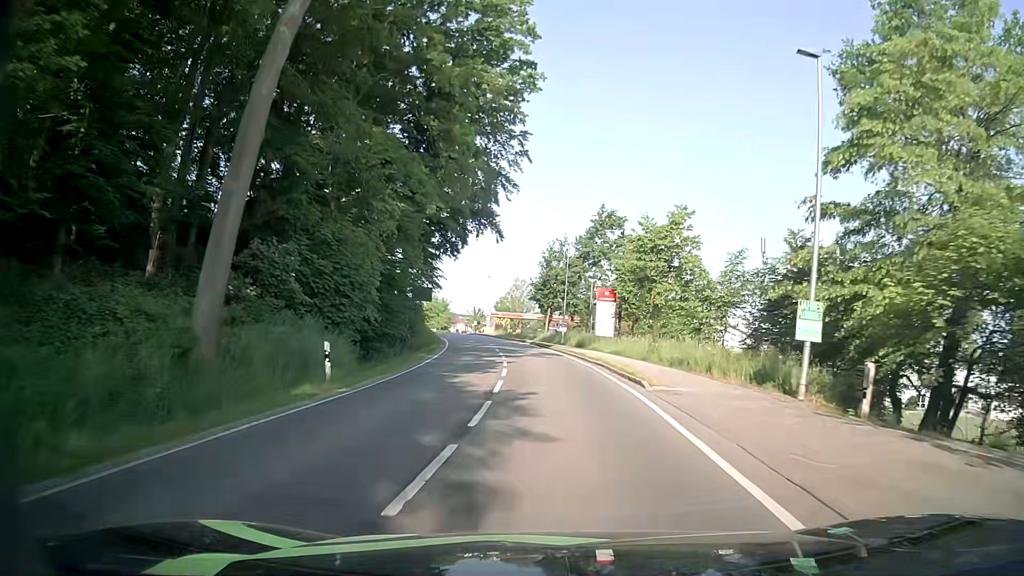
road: secondary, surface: asphalt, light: Day
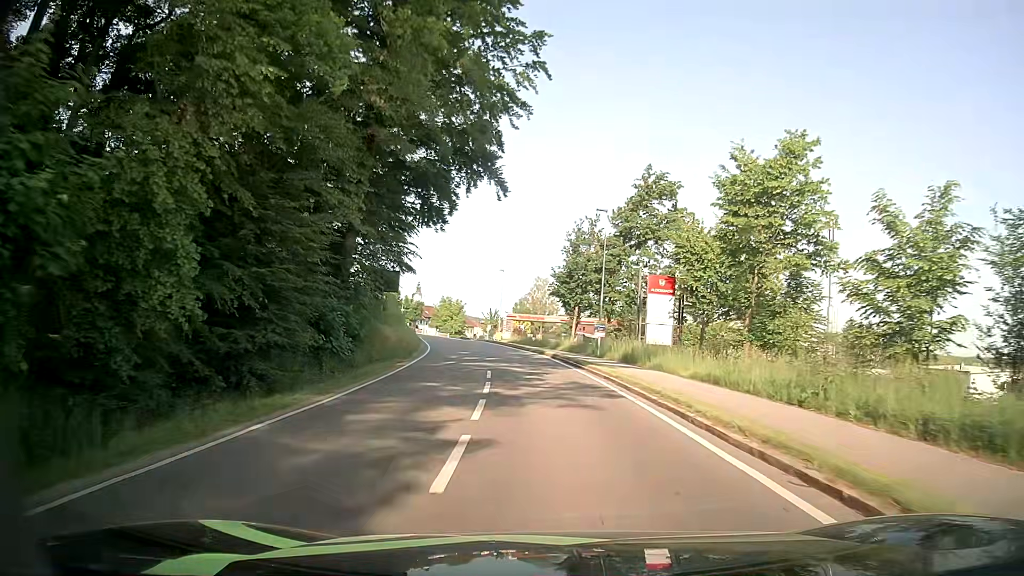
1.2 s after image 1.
(-0.1, +17.3) m; -2°
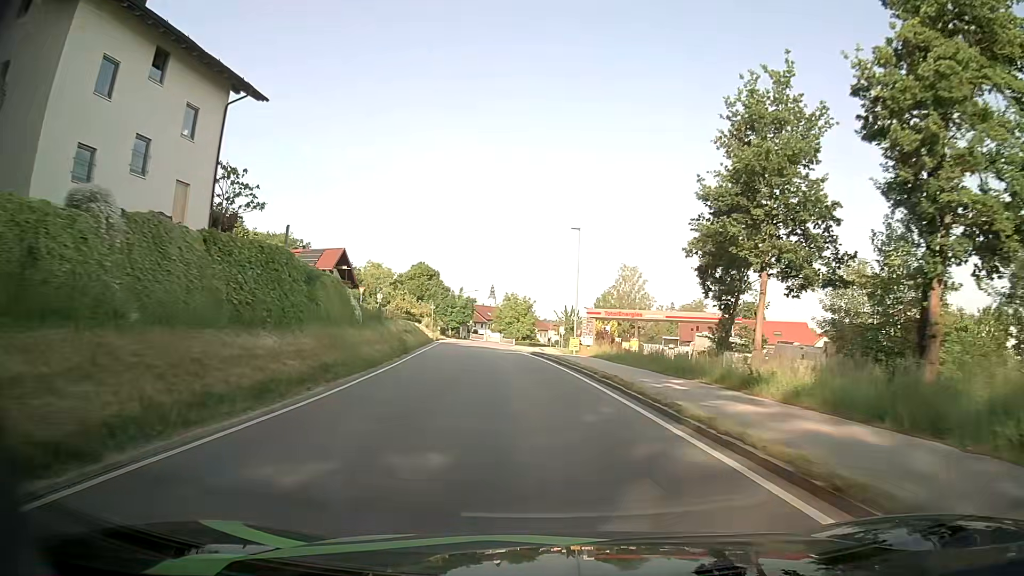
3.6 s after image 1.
(-1.9, +33.6) m; -7°
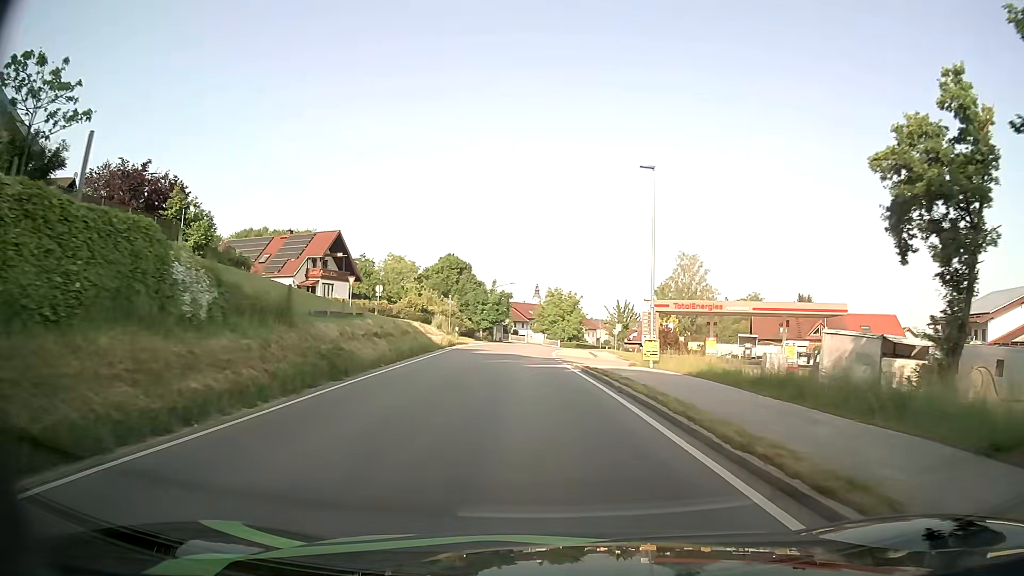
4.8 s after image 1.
(-0.4, +16.5) m; -4°
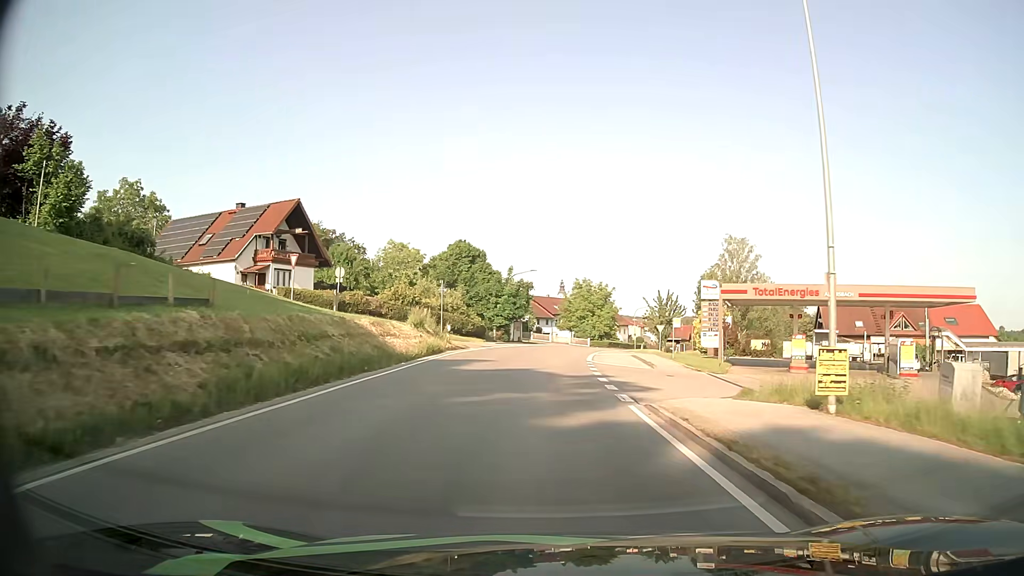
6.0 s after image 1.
(-0.1, +15.7) m; -1°
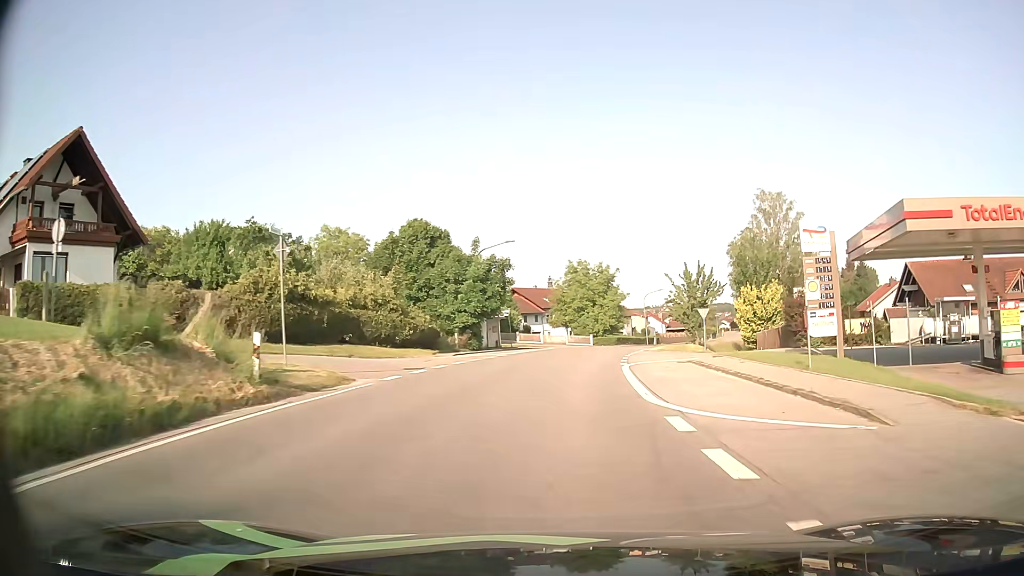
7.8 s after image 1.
(0.0, +22.9) m; +1°
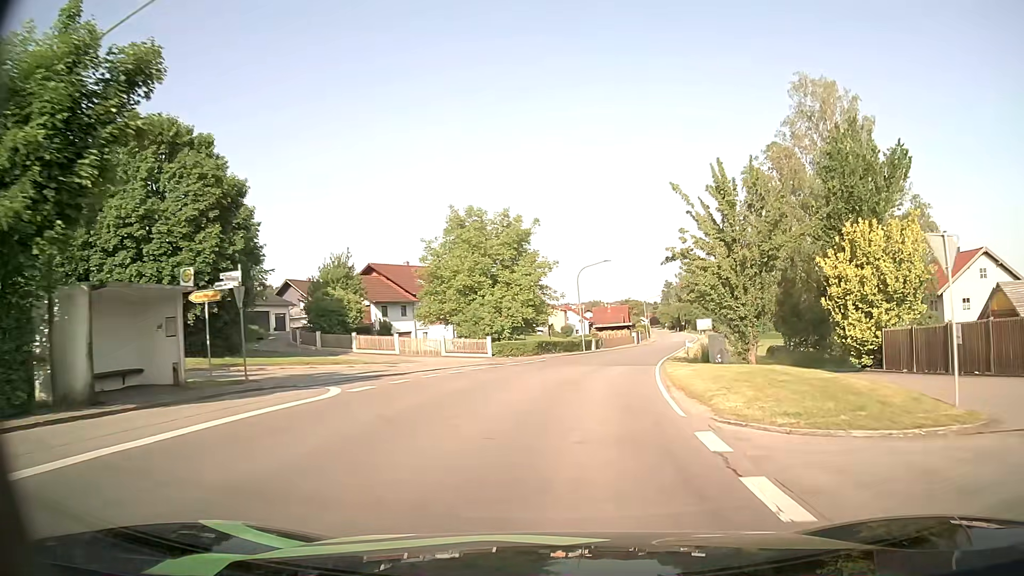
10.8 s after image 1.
(+2.4, +37.4) m; +8°
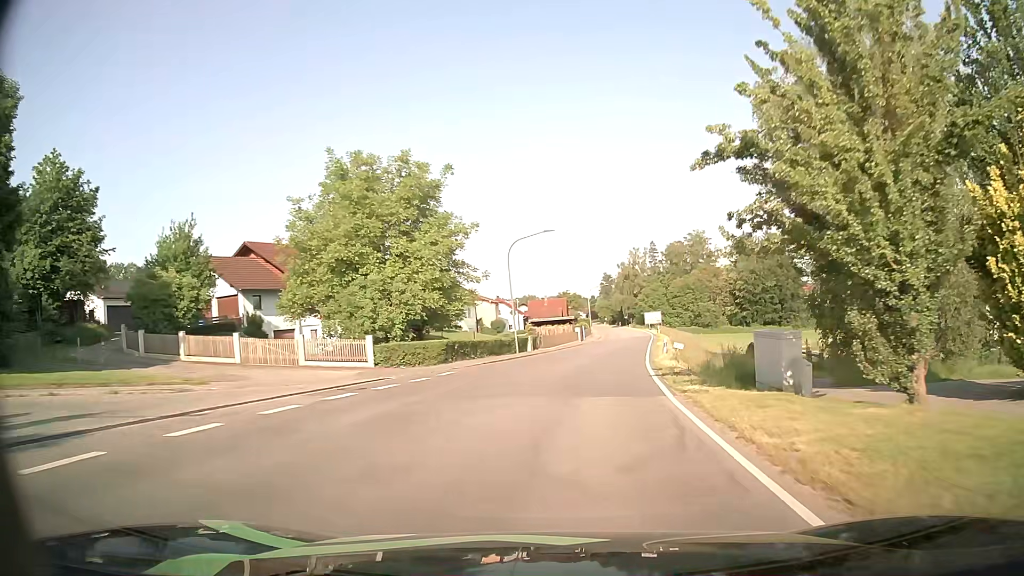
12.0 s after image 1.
(+0.7, +15.1) m; +5°
